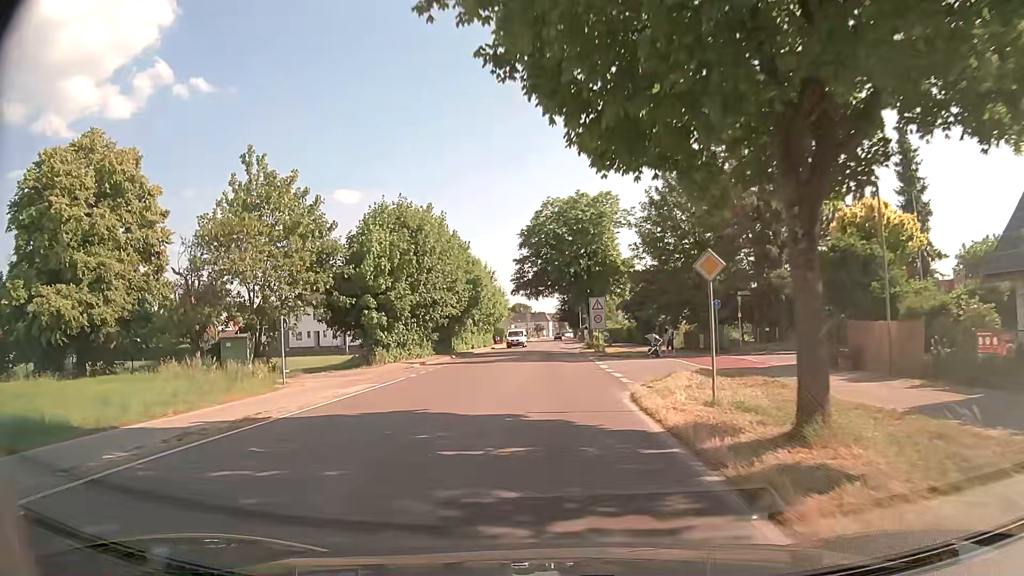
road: tertiary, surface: asphalt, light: Day
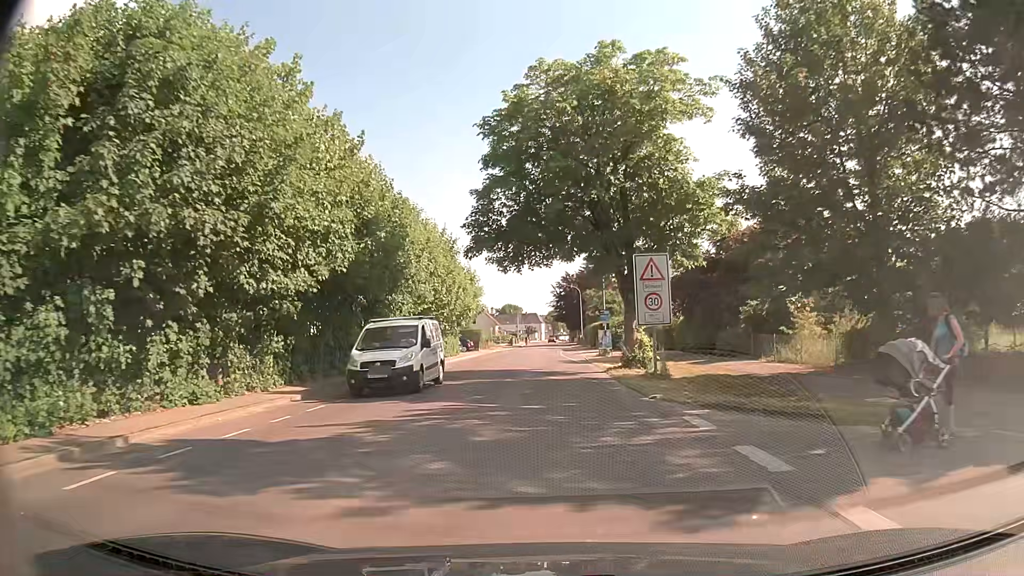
(0.0, +26.3) m; +1°
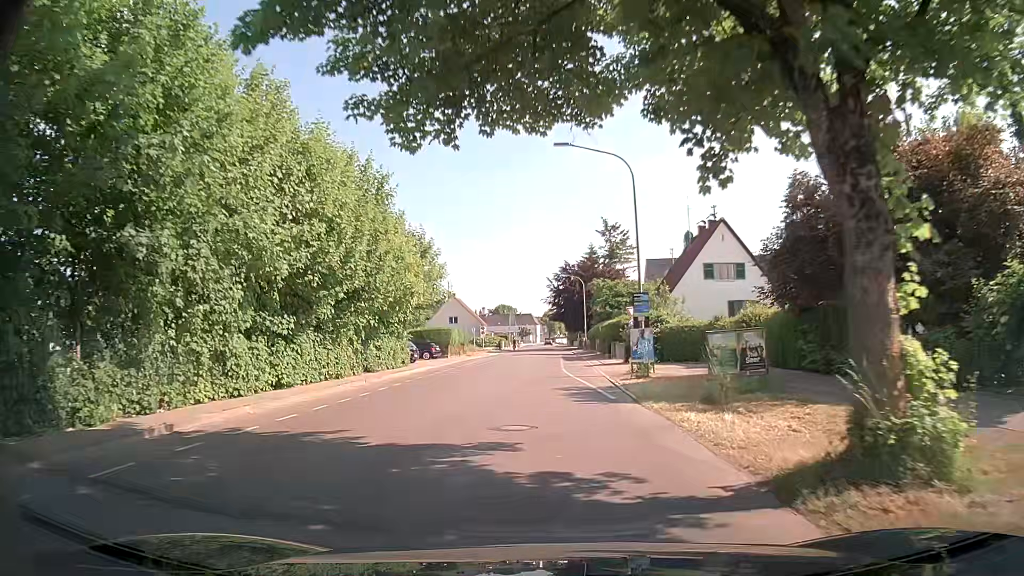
(0.0, +19.2) m; 0°
(0, +10) (0, +20) (-1, +30) (-1, +40) (-1, +50) (-1, +60) (-1, +70) (-1, +80) (0, +90) (0, +100) m
